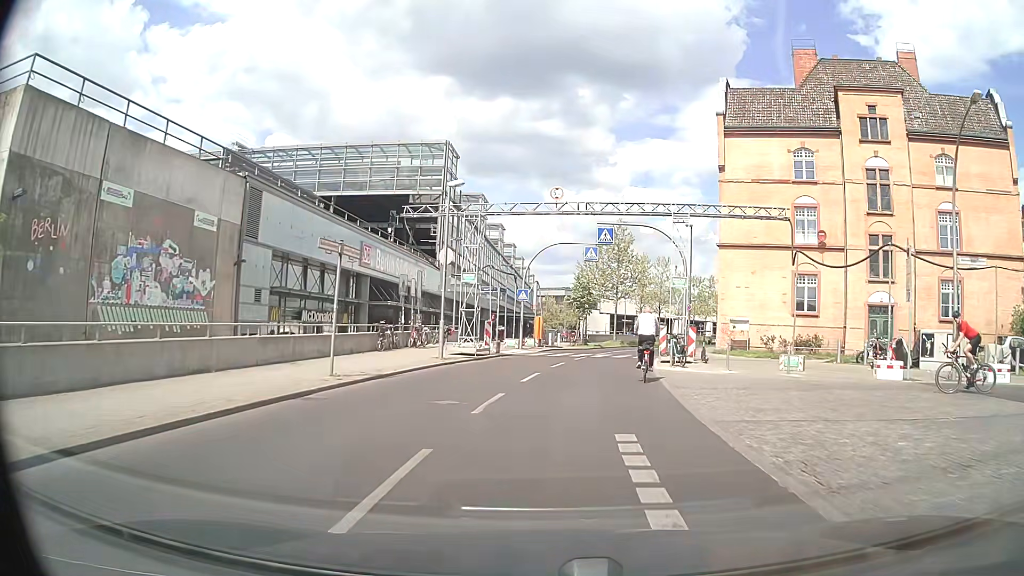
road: unclassified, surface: asphalt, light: Day
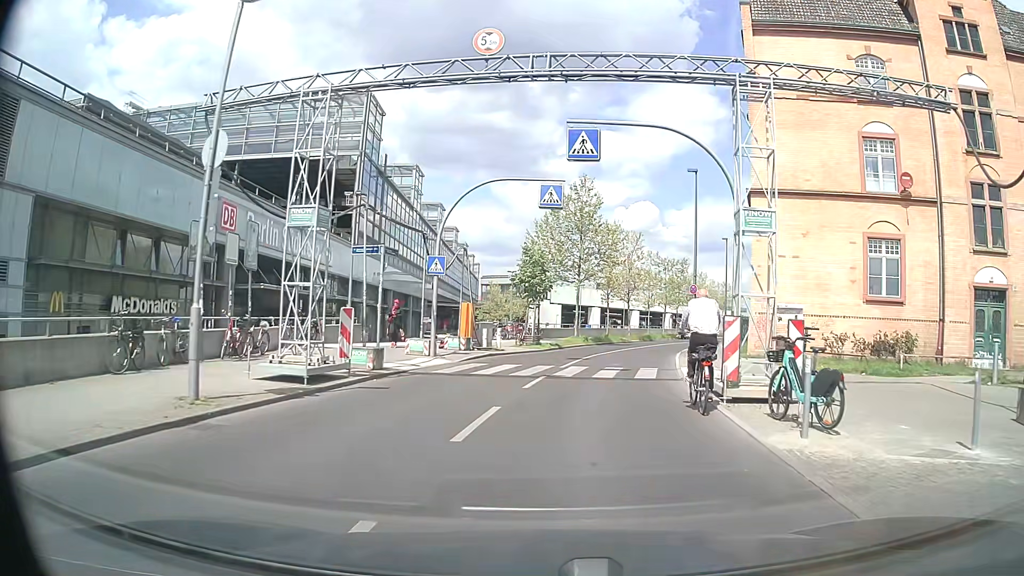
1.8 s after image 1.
(+0.6, +14.4) m; +4°
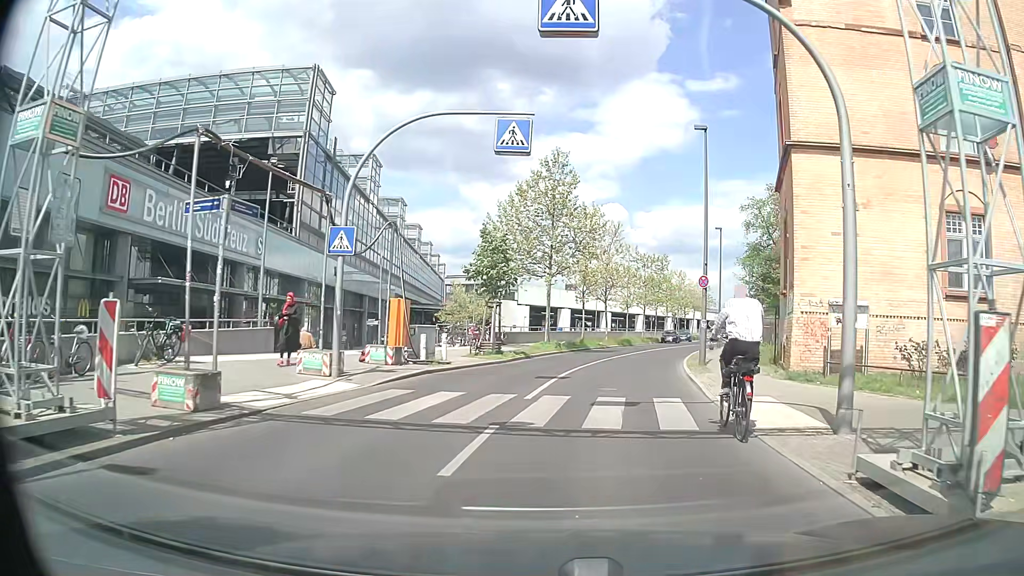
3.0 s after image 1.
(+0.2, +7.3) m; +3°
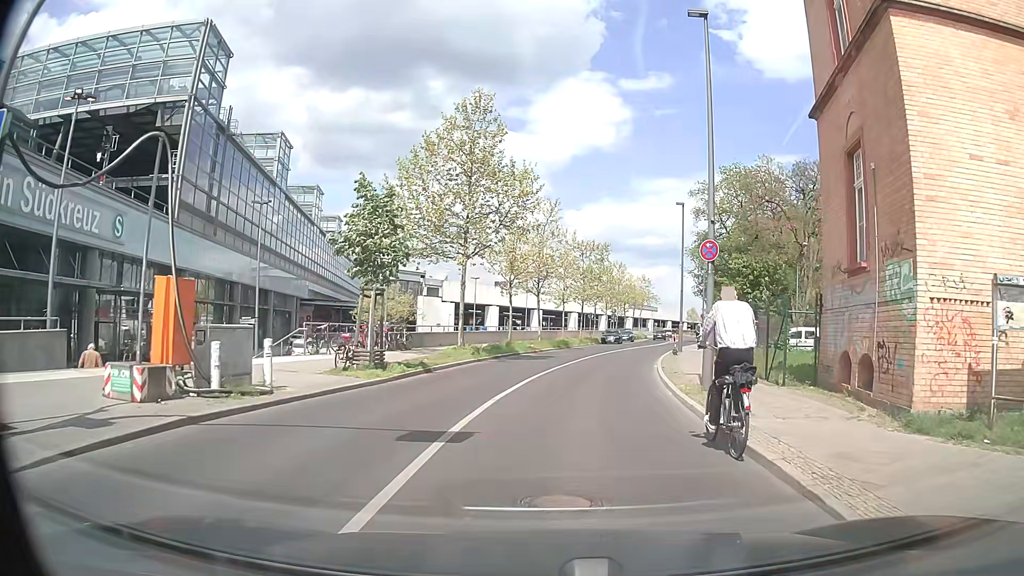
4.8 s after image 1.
(+0.6, +9.2) m; +6°
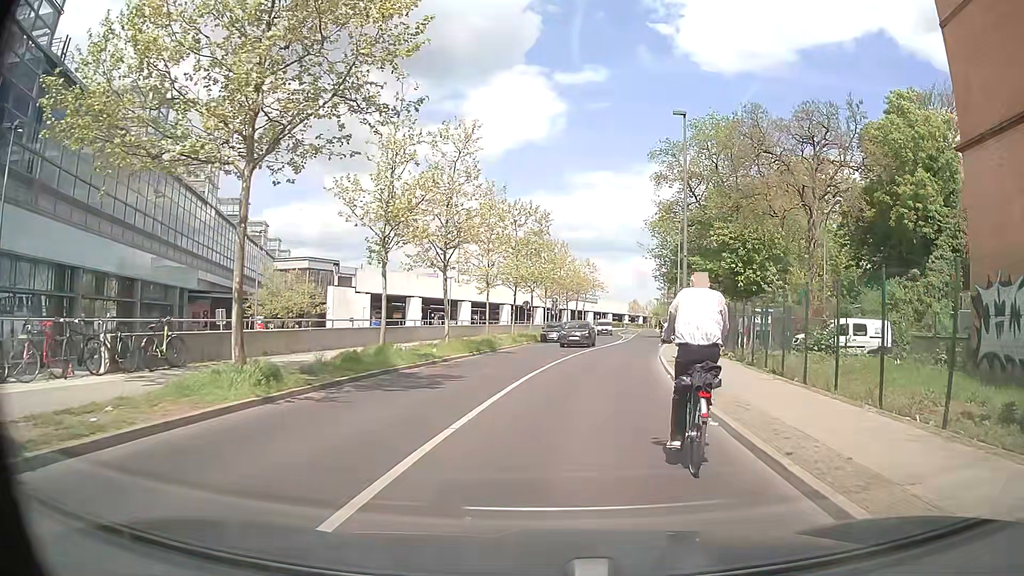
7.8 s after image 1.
(+0.7, +15.7) m; +6°
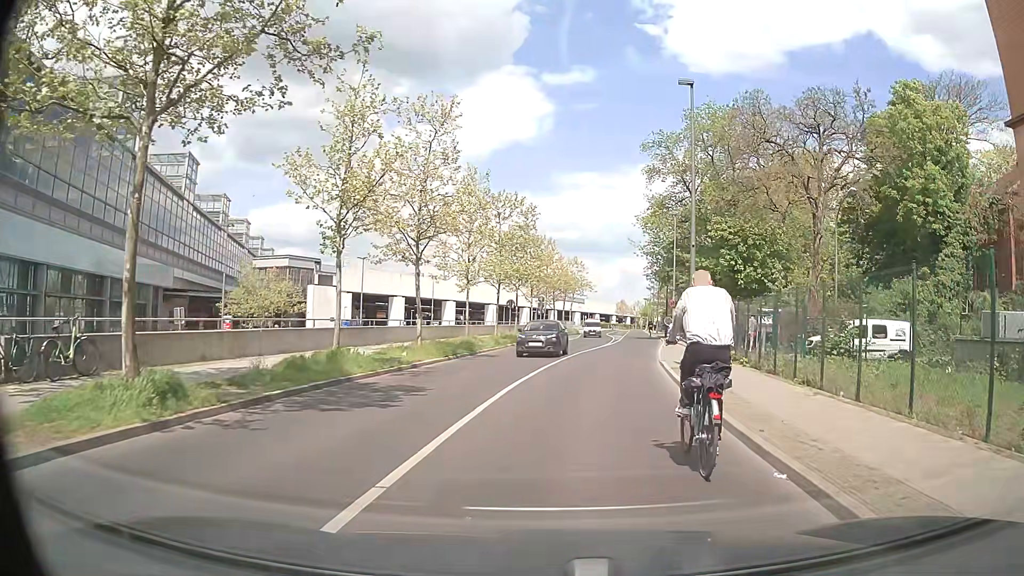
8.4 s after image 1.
(0.0, +3.1) m; 0°
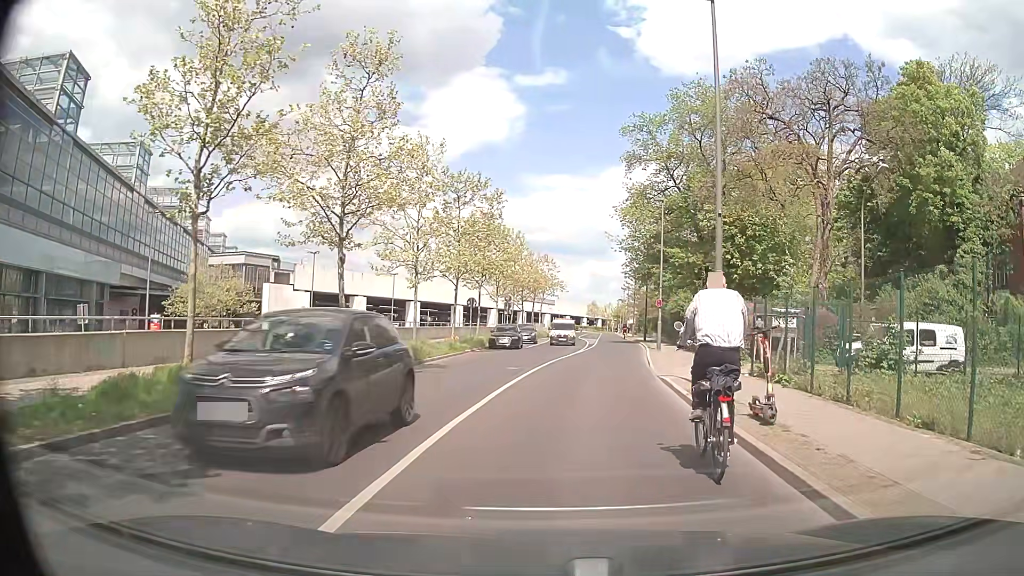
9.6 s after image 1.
(0.0, +5.8) m; +1°
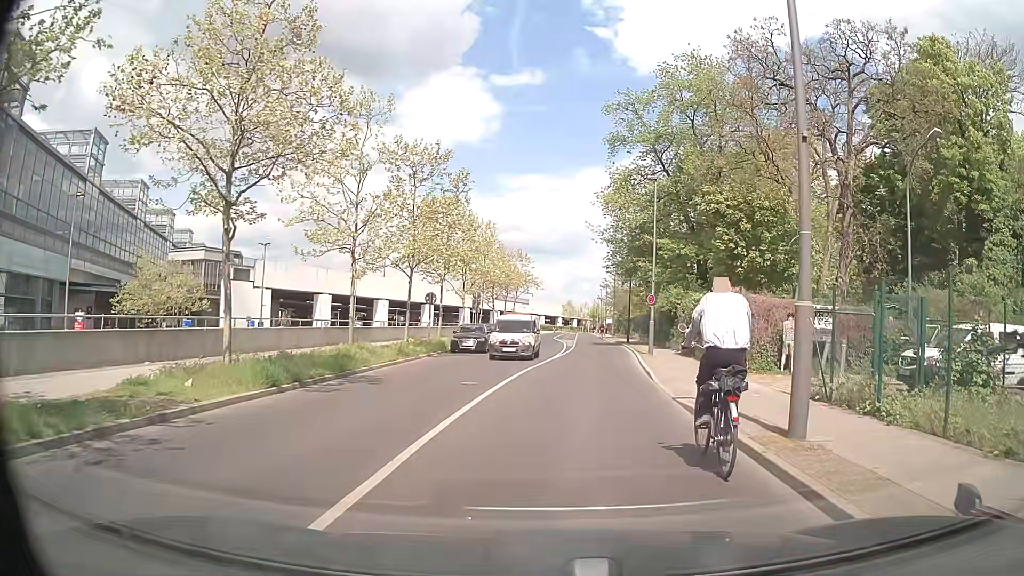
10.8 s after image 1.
(+0.3, +5.6) m; +4°
